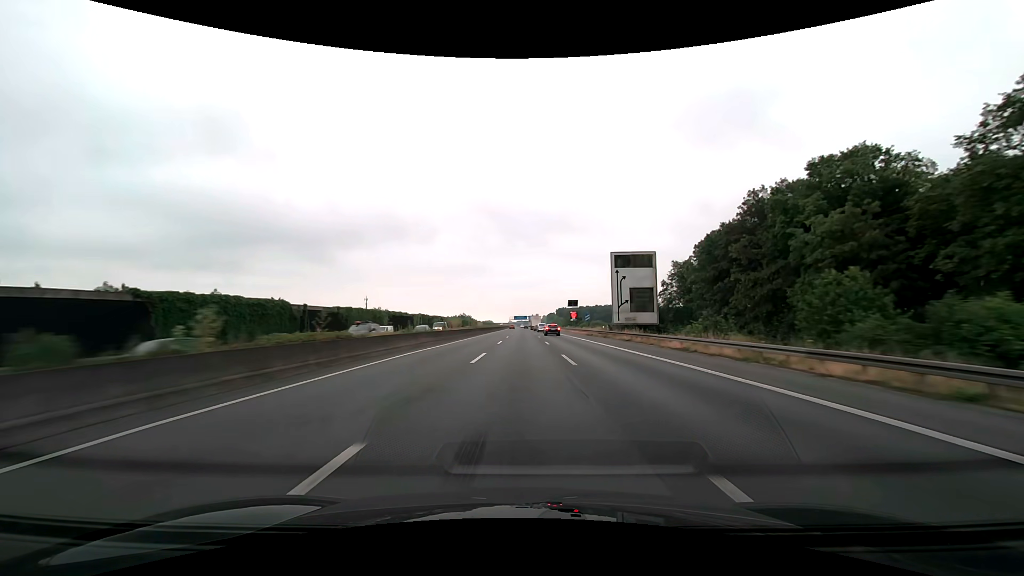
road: motorway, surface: asphalt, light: Day
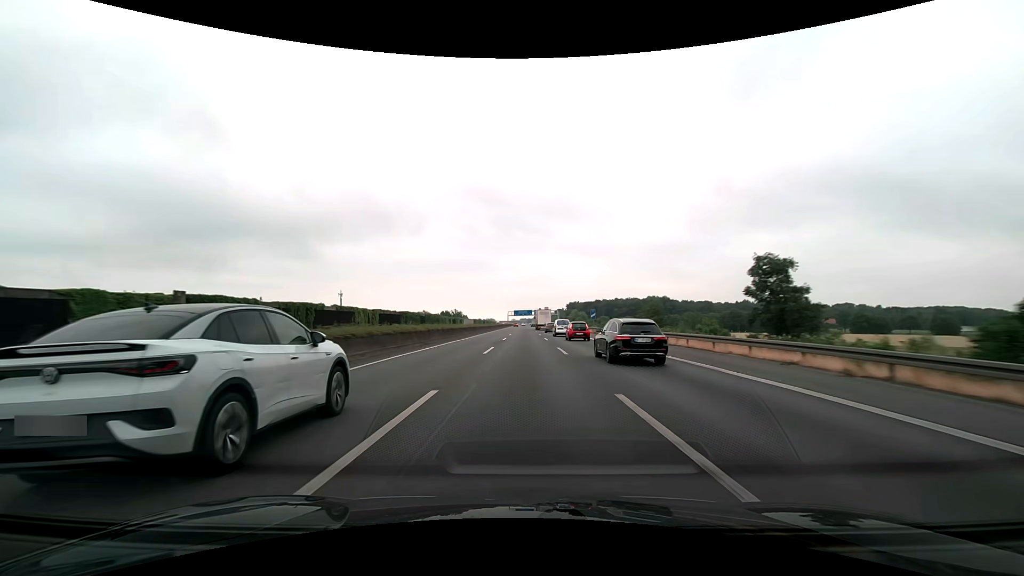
(0.0, +103.3) m; 0°
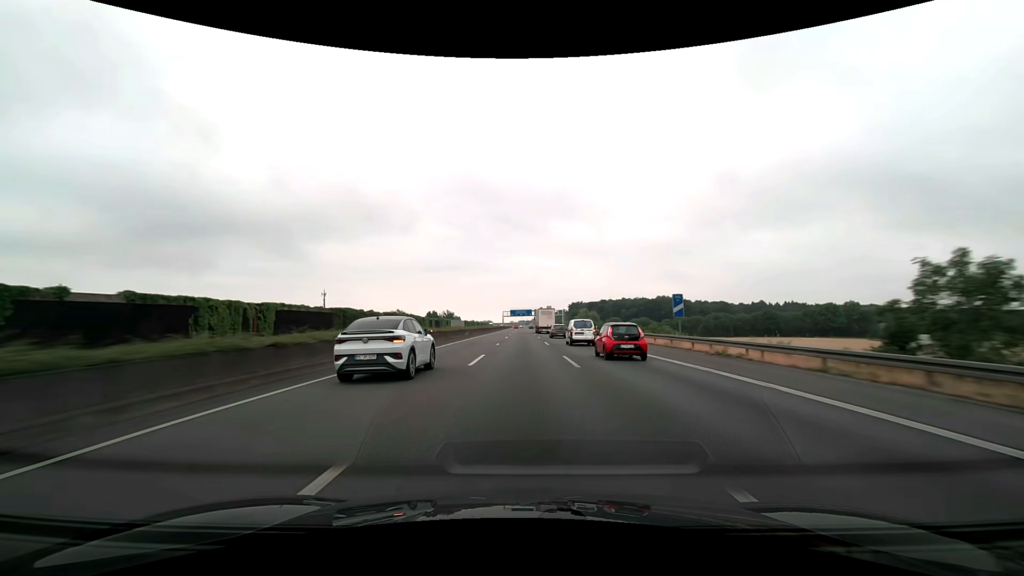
(0.0, +41.3) m; 0°
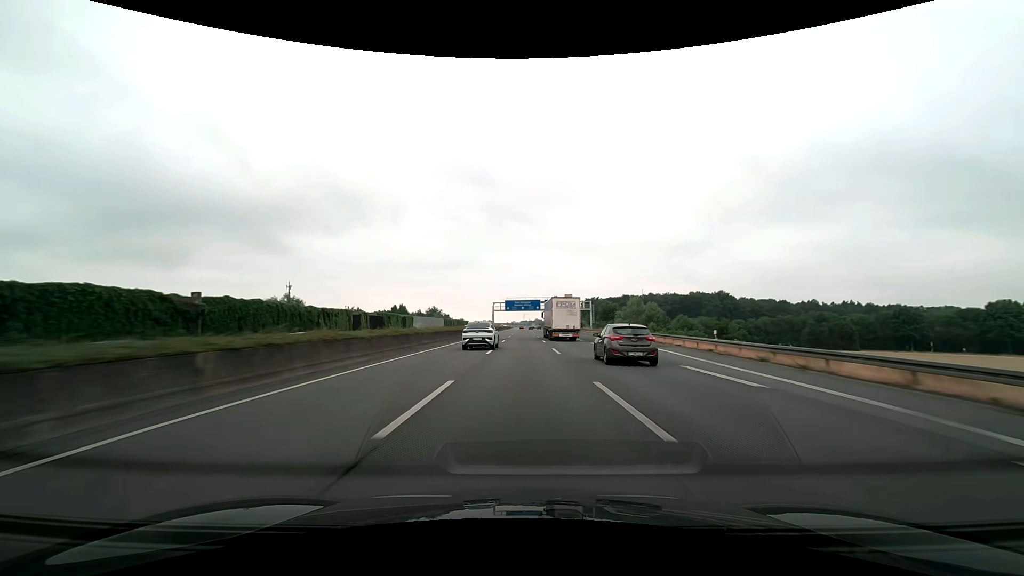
(-0.3, +82.7) m; 0°
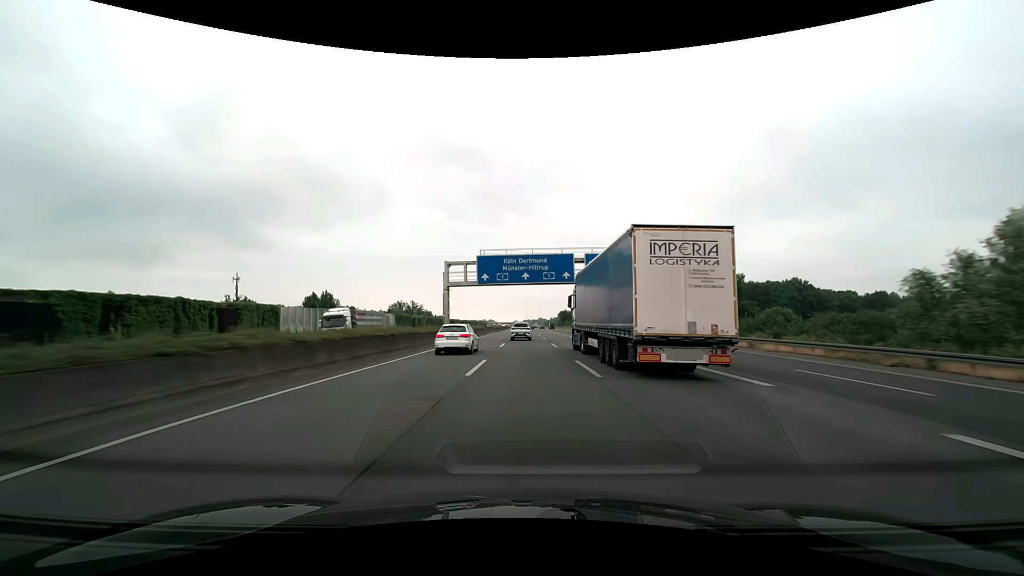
(-0.2, +82.7) m; 0°
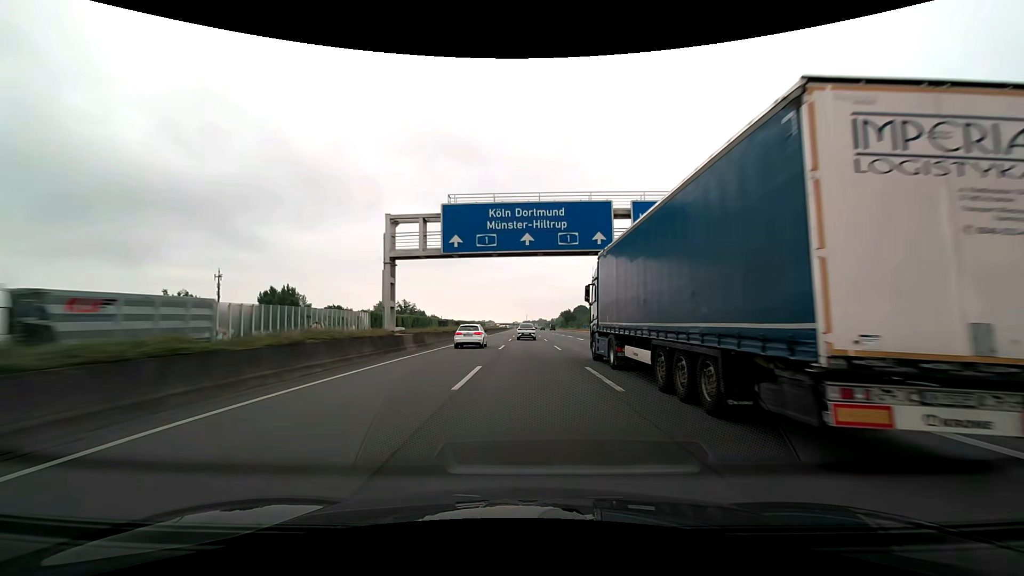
(0.0, +20.7) m; 0°
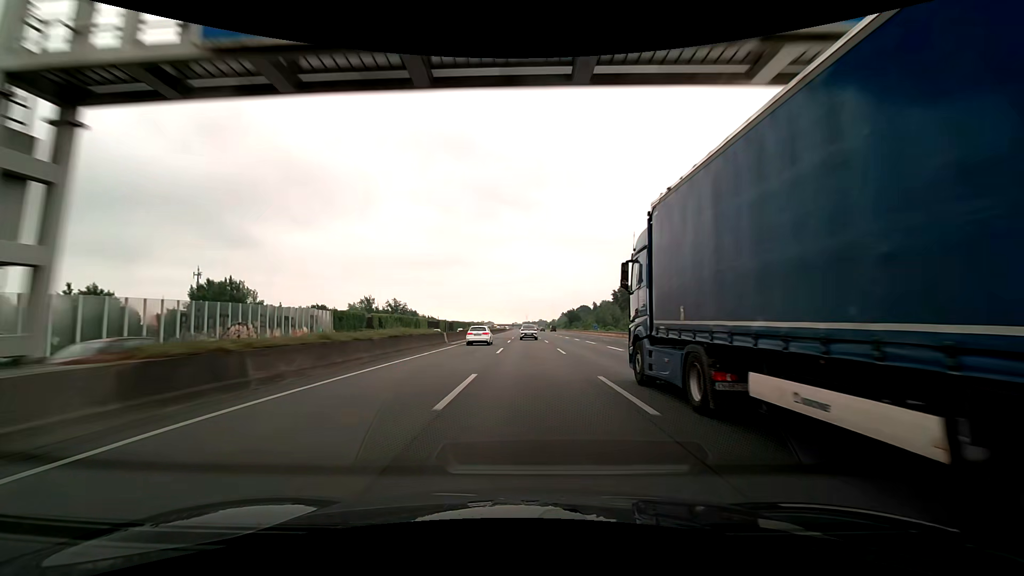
(0.0, +20.7) m; 0°
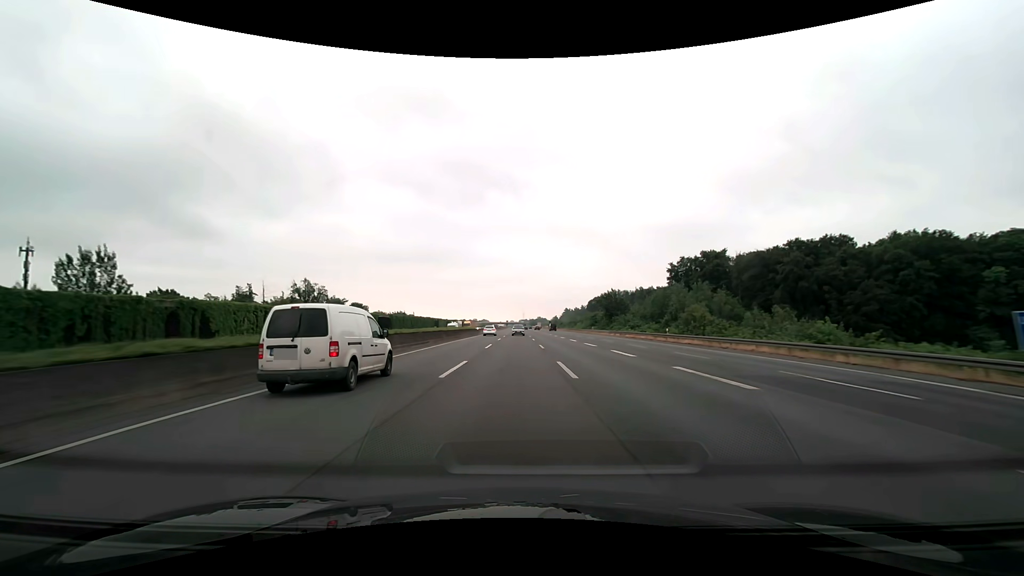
(+0.4, +103.2) m; 0°
(0, +10) (0, +20) (0, +30) (0, +40) (0, +50) (+1, +60) (+1, +70) (+1, +80) (+1, +90) (+1, +100) m
